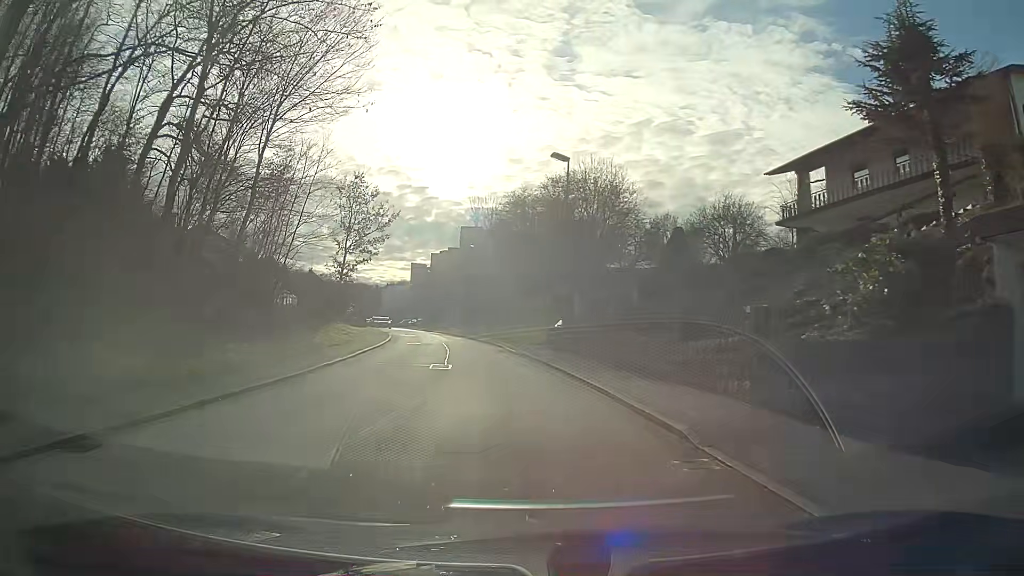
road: residential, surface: asphalt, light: Day
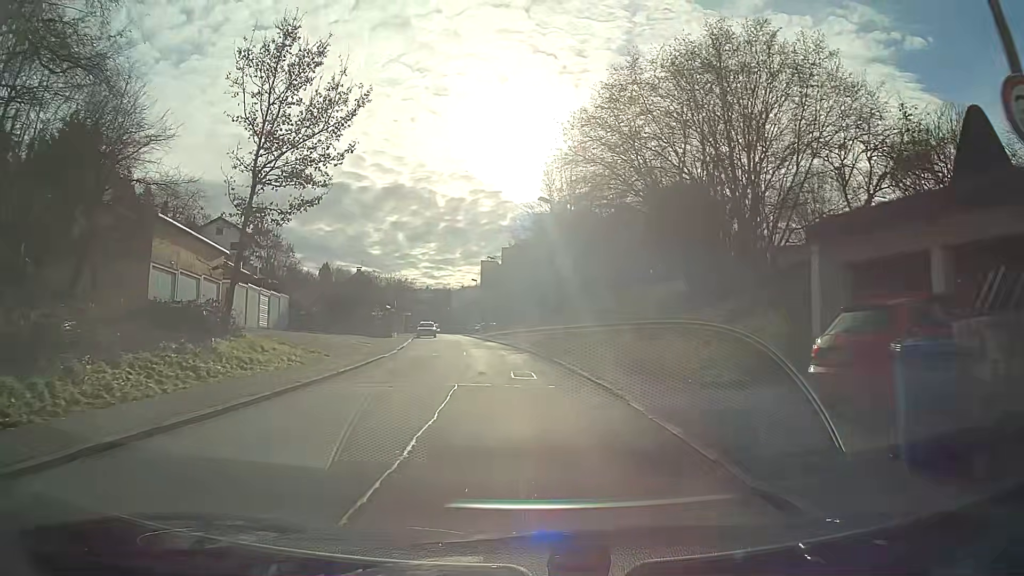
(-1.4, +23.6) m; -6°
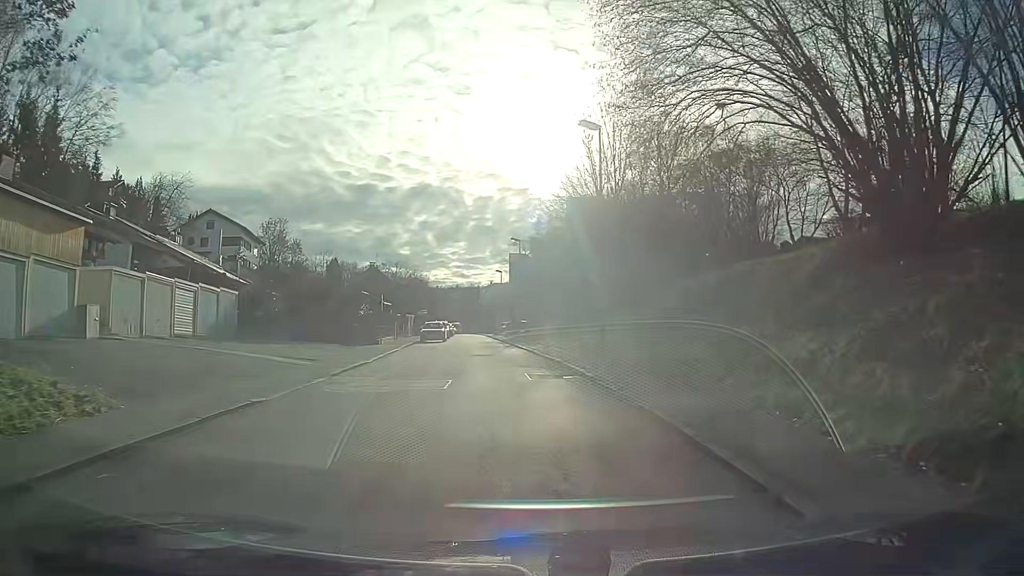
(-0.3, +14.0) m; -3°
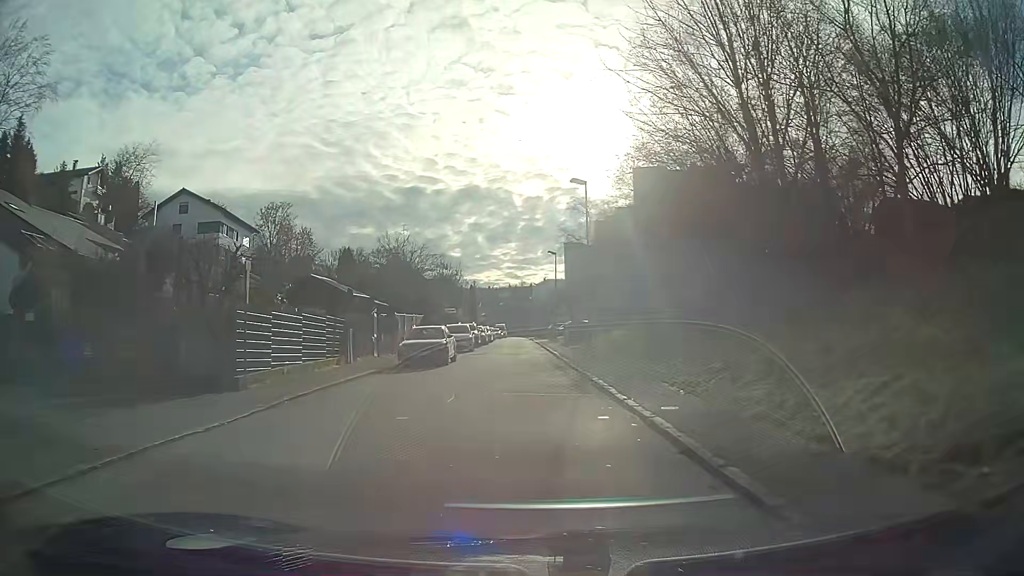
(-1.1, +23.2) m; -5°
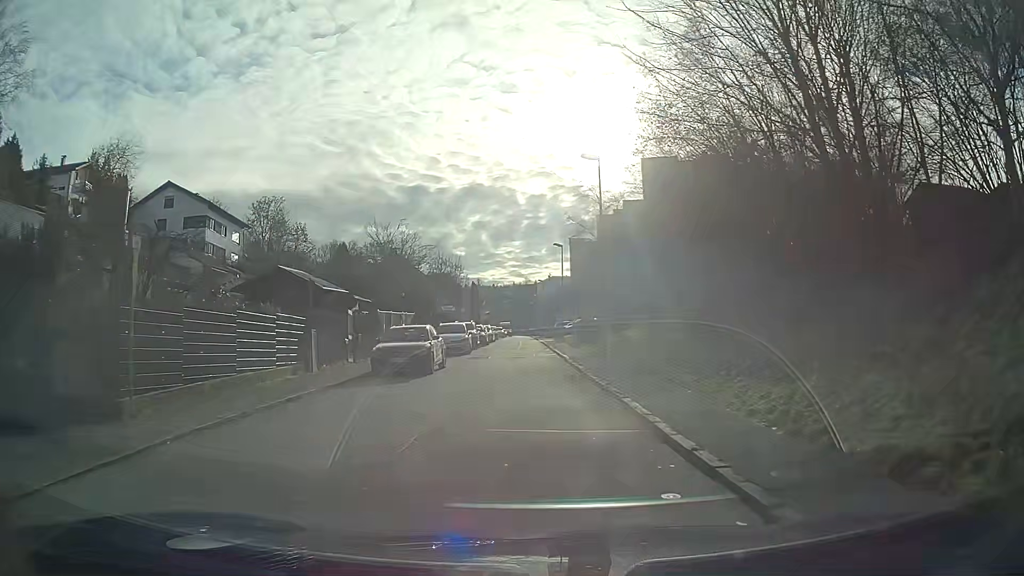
(0.0, +4.6) m; -1°
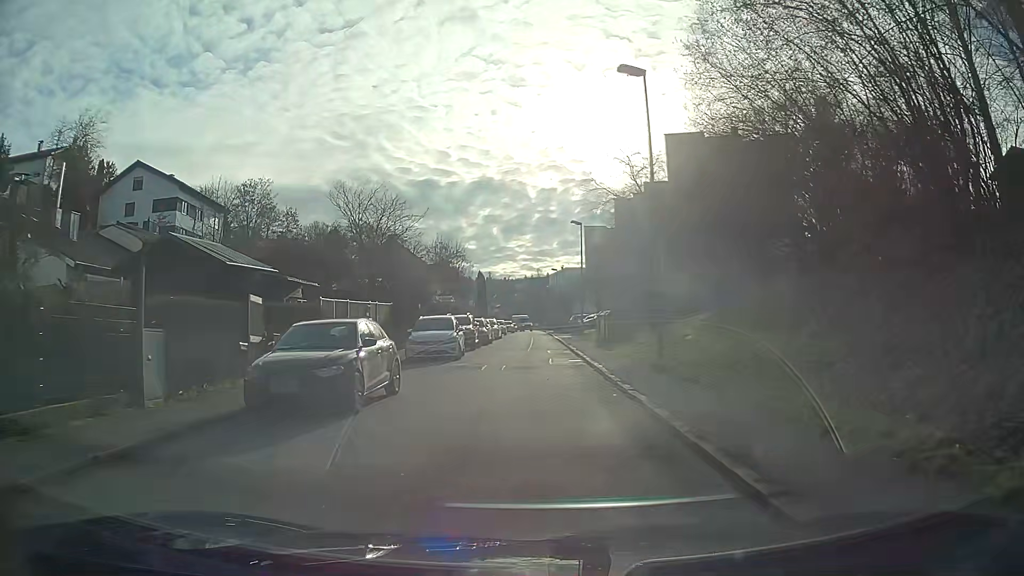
(0.0, +9.3) m; -1°
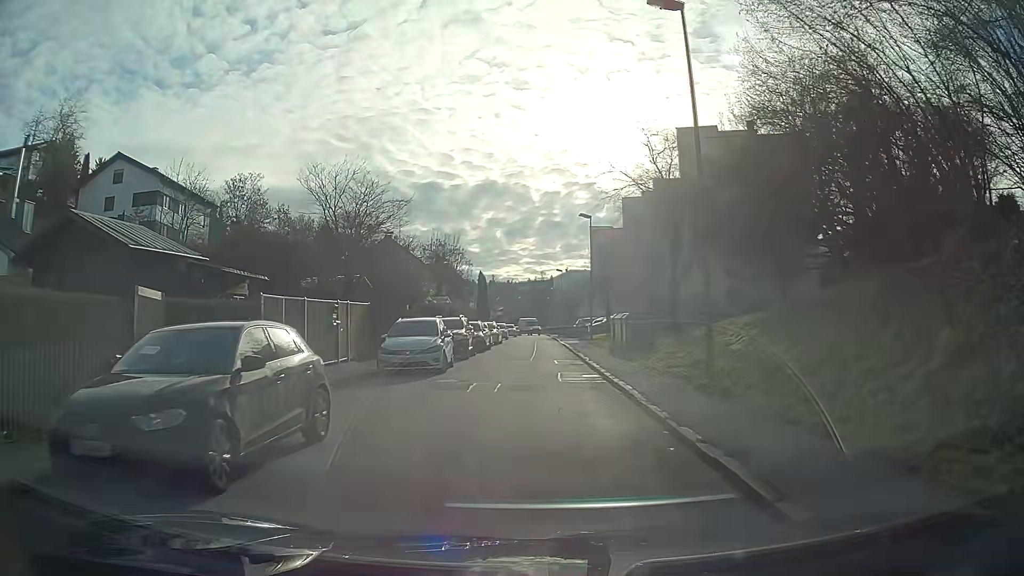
(0.0, +4.7) m; 0°
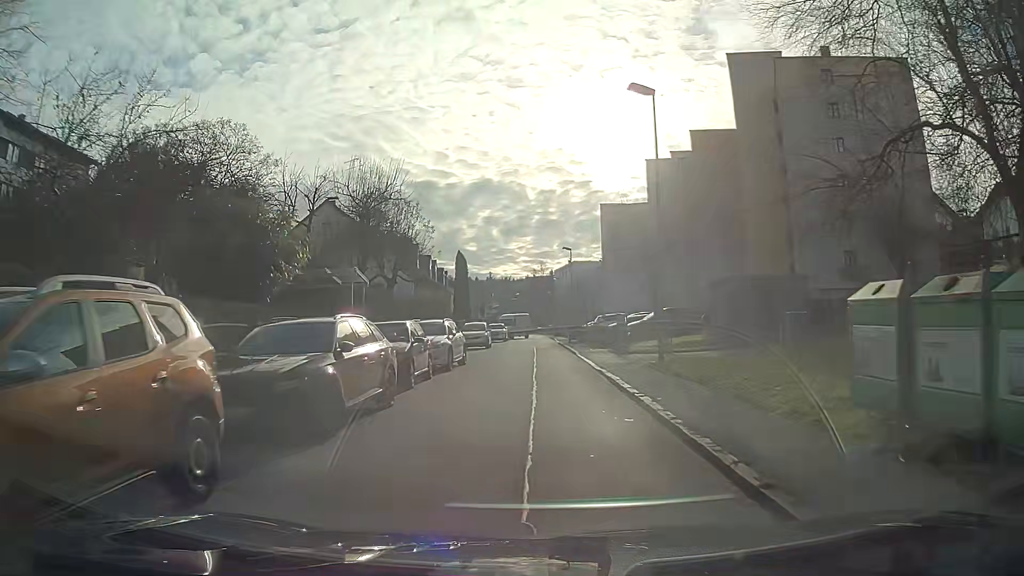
(+0.3, +23.5) m; 0°
(0, +10) (0, +20) (0, +30) (0, +40) (0, +50) (0, +60) (0, +70) (-1, +80) (-1, +90) (-1, +100) m
